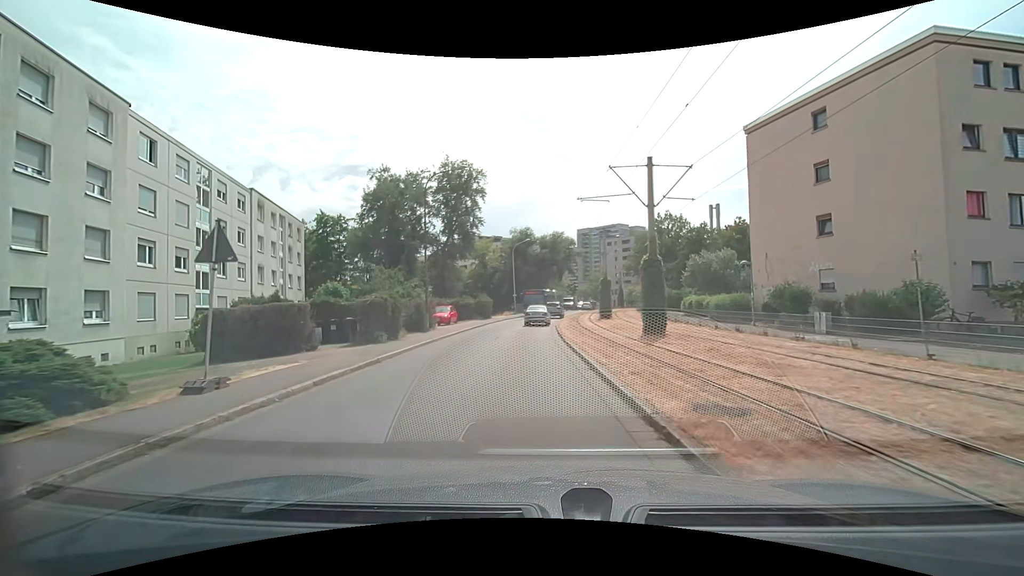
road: residential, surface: asphalt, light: Day
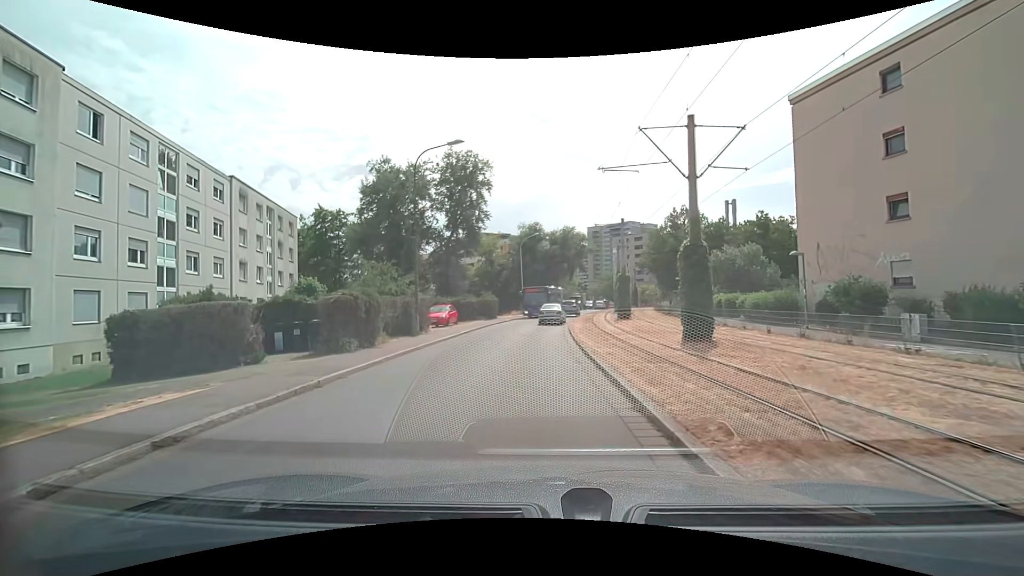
(0.0, +4.2) m; -1°
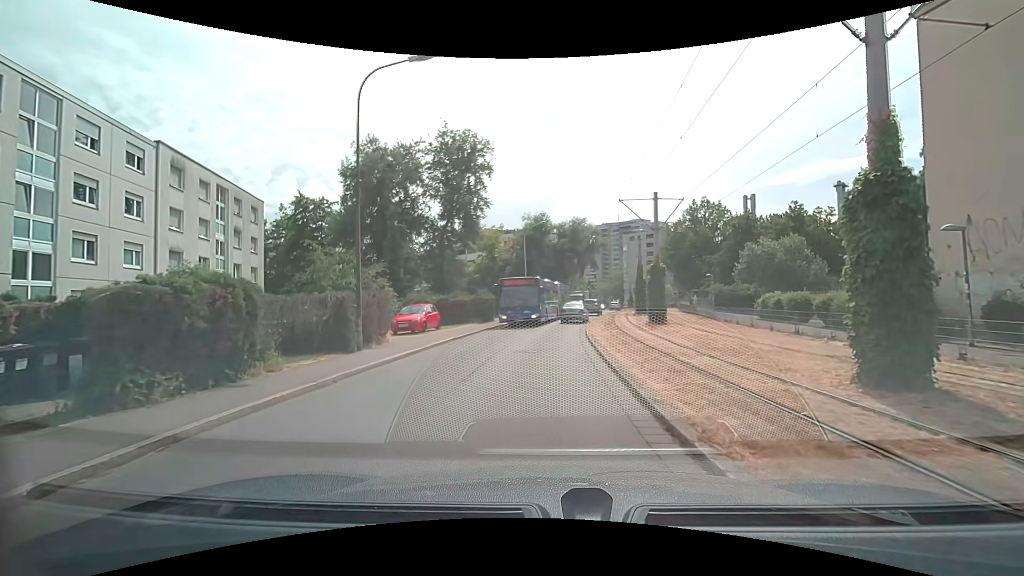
(-0.1, +8.2) m; -1°
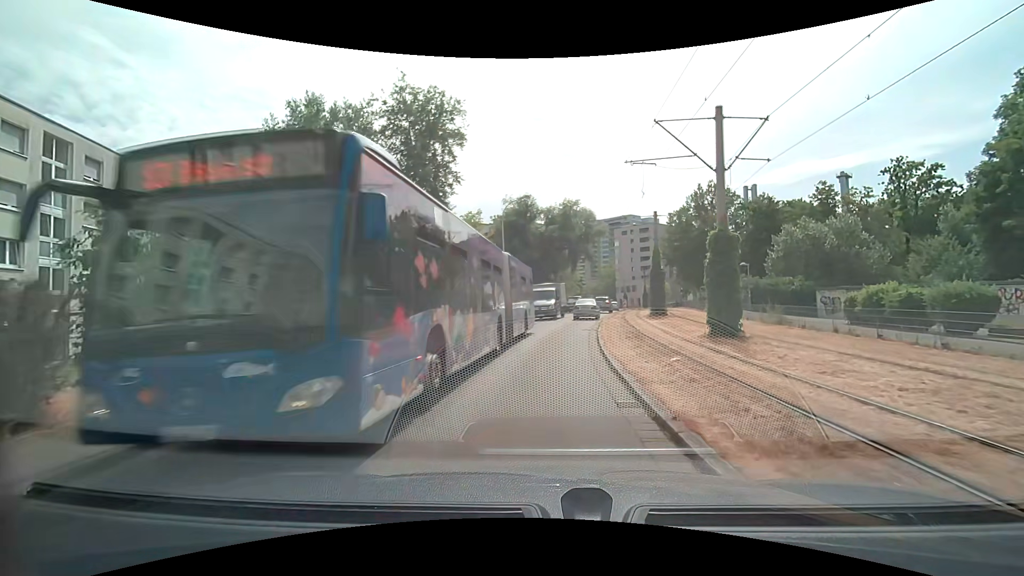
(+0.2, +11.9) m; +1°
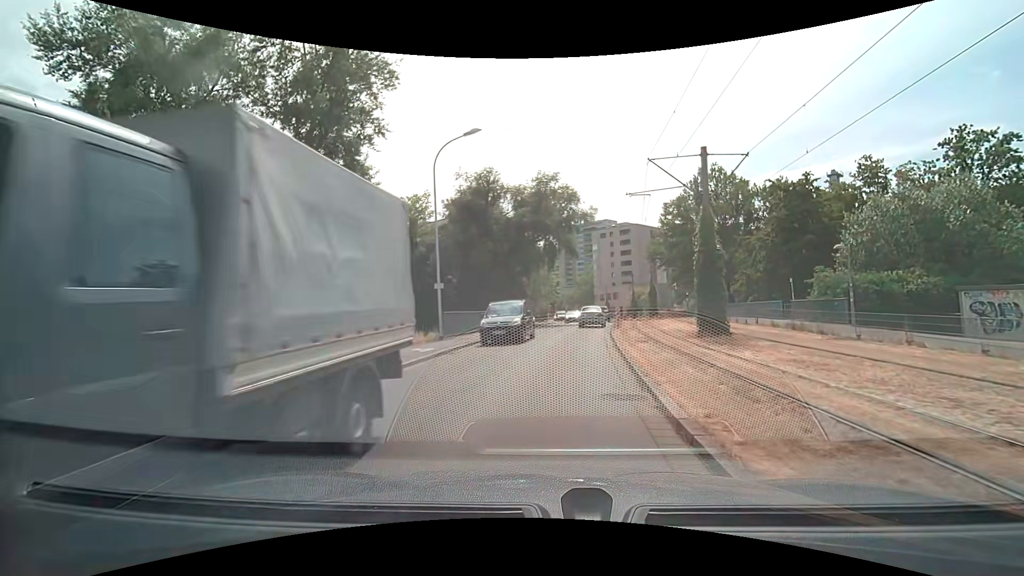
(+0.6, +16.0) m; +3°
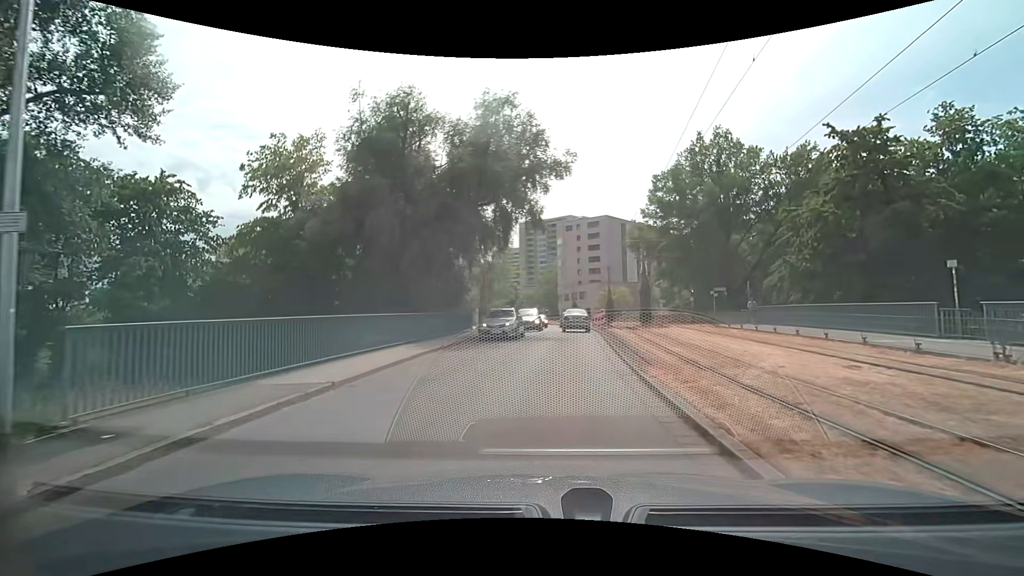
(+0.8, +16.5) m; +5°
(0, +10) (+1, +20) (+2, +30) (+2, +40) (+2, +50) (+2, +60) (+1, +70) (0, +80) (-1, +90) (-3, +100) m
